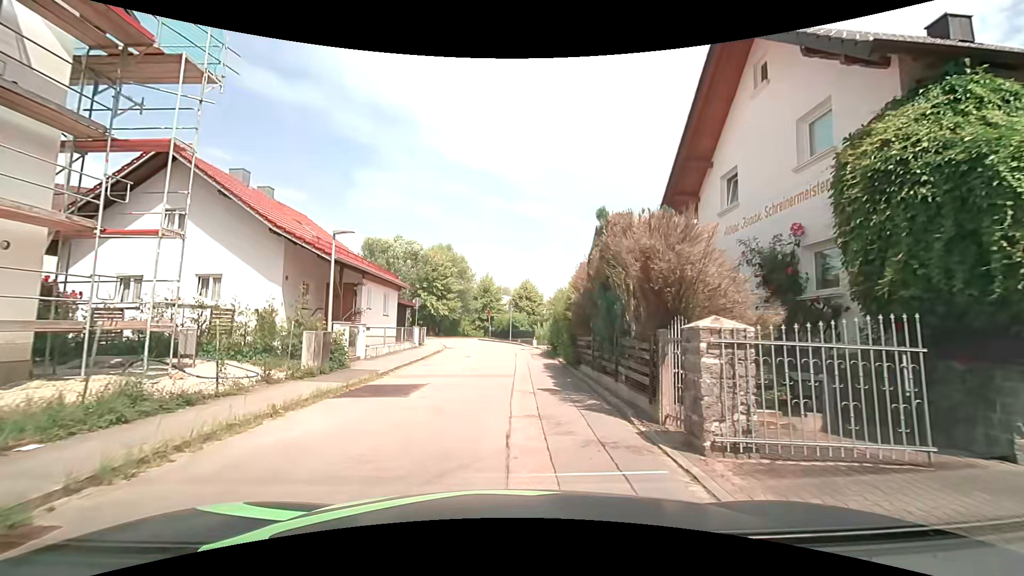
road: secondary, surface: asphalt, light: Day
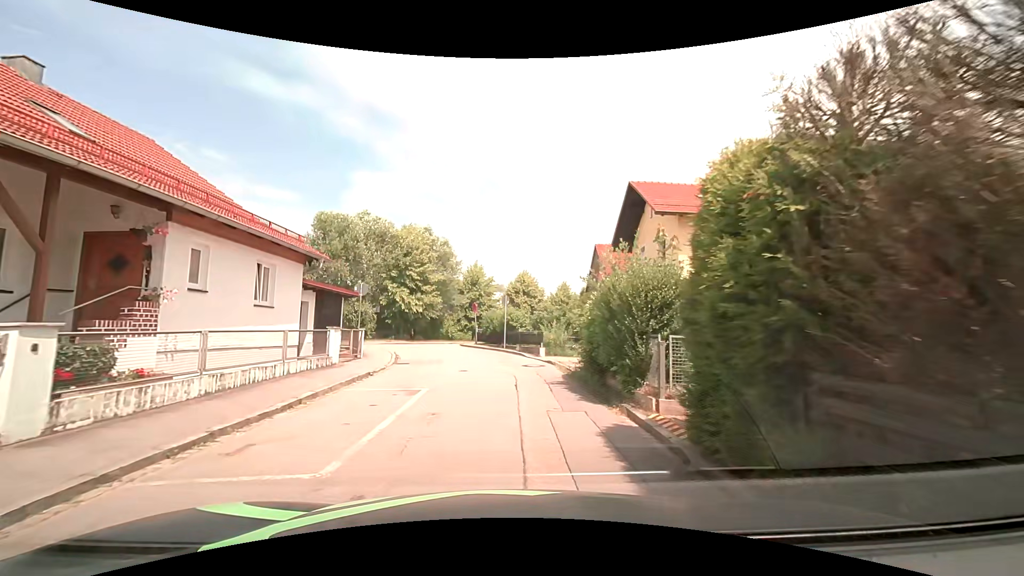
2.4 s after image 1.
(-0.2, +11.9) m; 0°
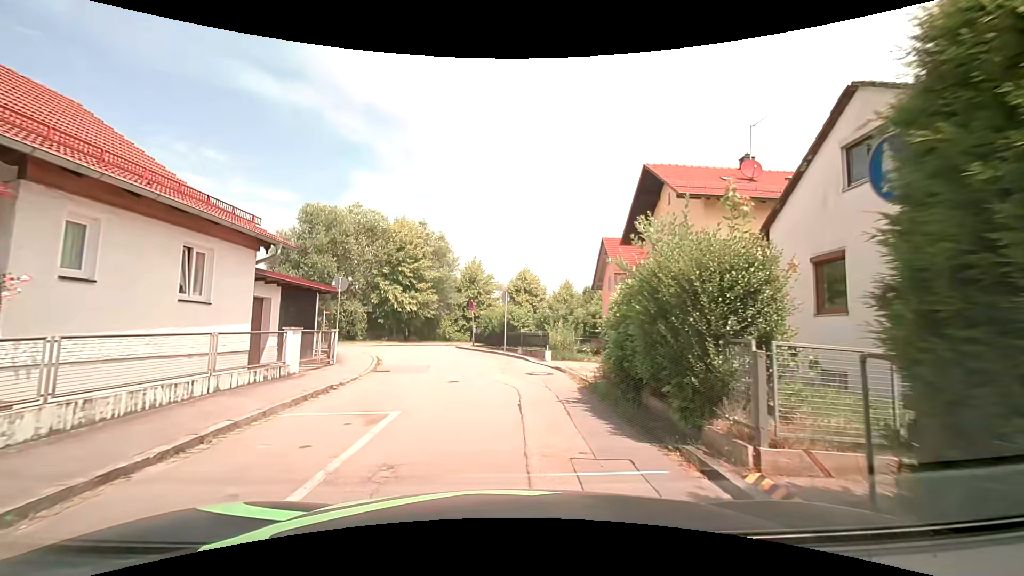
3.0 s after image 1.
(0.0, +2.9) m; +1°
